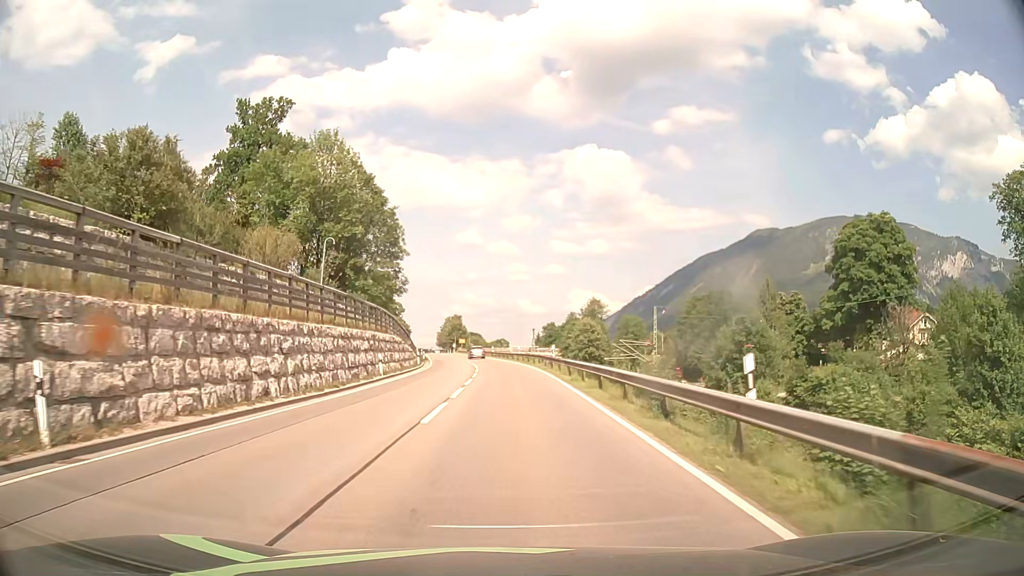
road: primary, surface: asphalt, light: Day
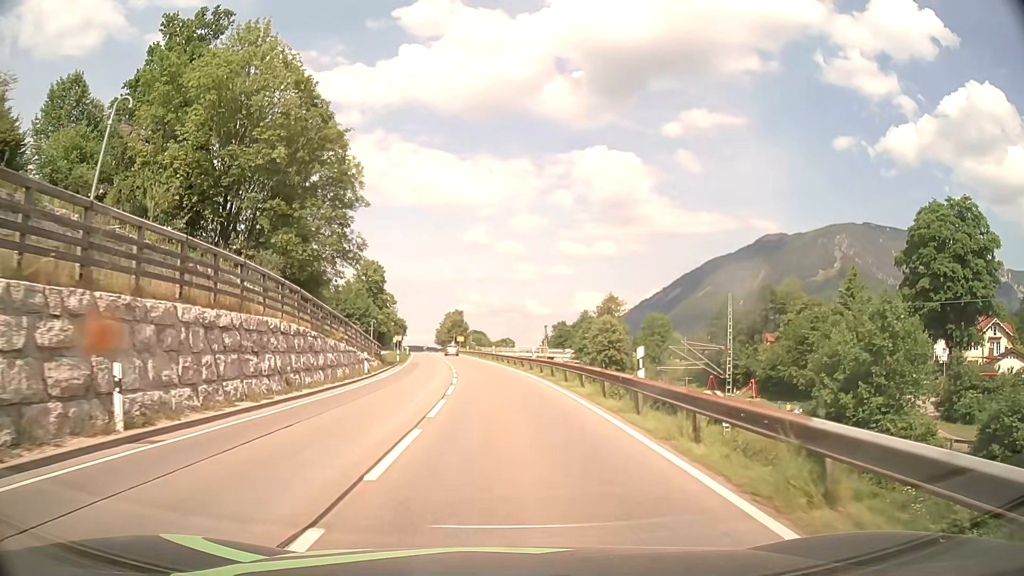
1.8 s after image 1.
(0.0, +22.9) m; -1°
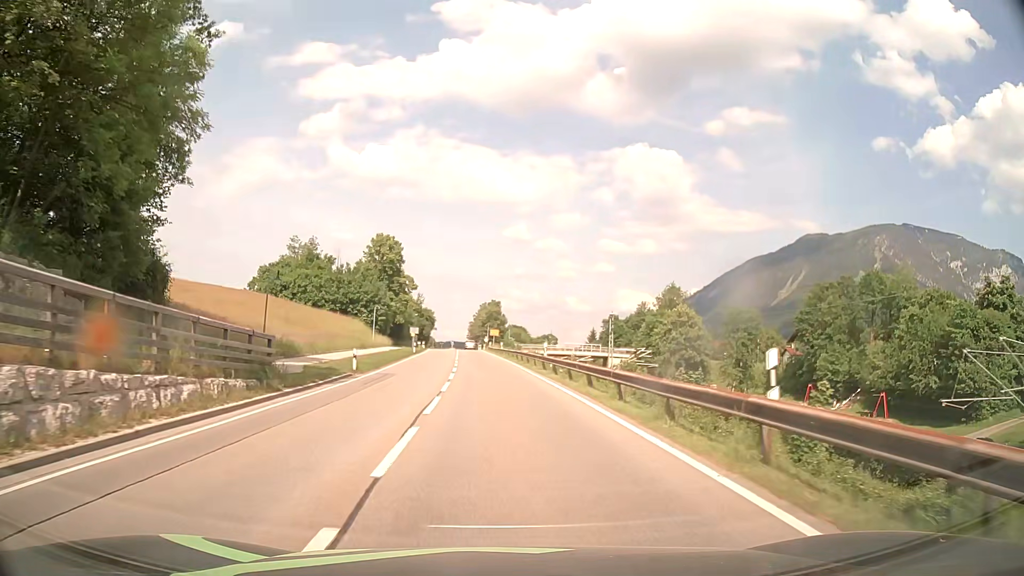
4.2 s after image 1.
(-0.9, +30.0) m; -3°
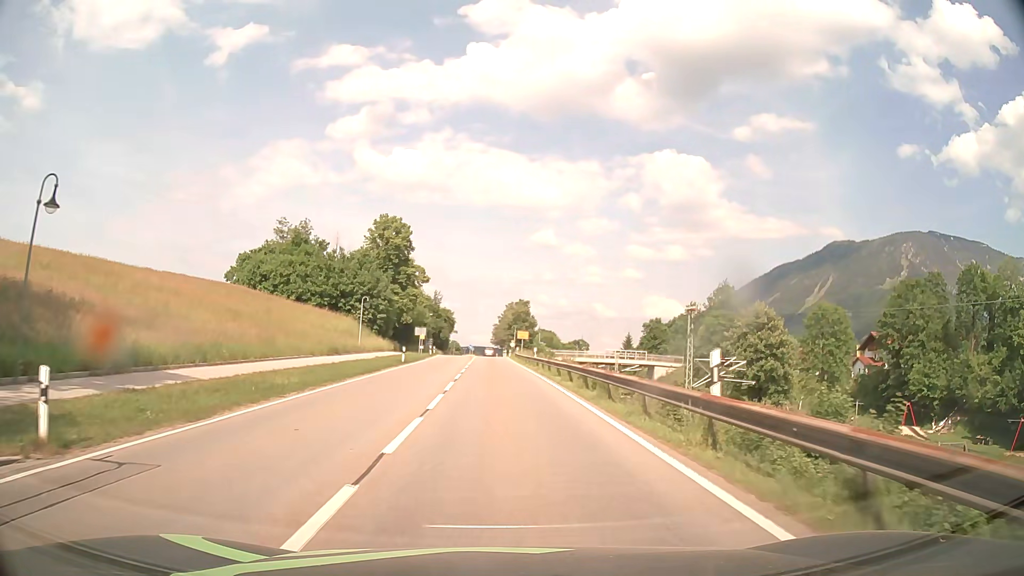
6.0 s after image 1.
(-0.4, +22.7) m; -2°
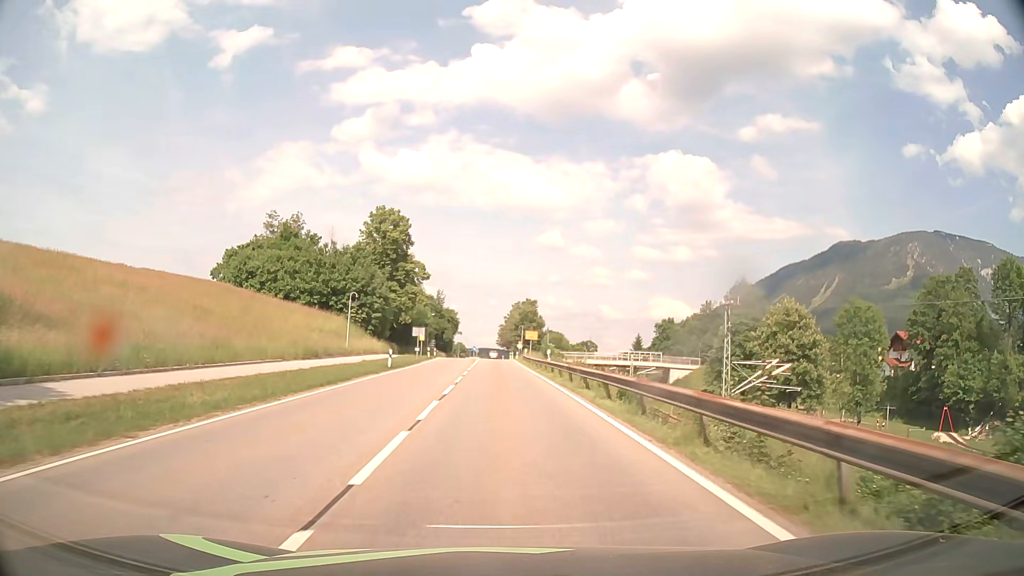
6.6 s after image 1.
(0.0, +7.6) m; 0°
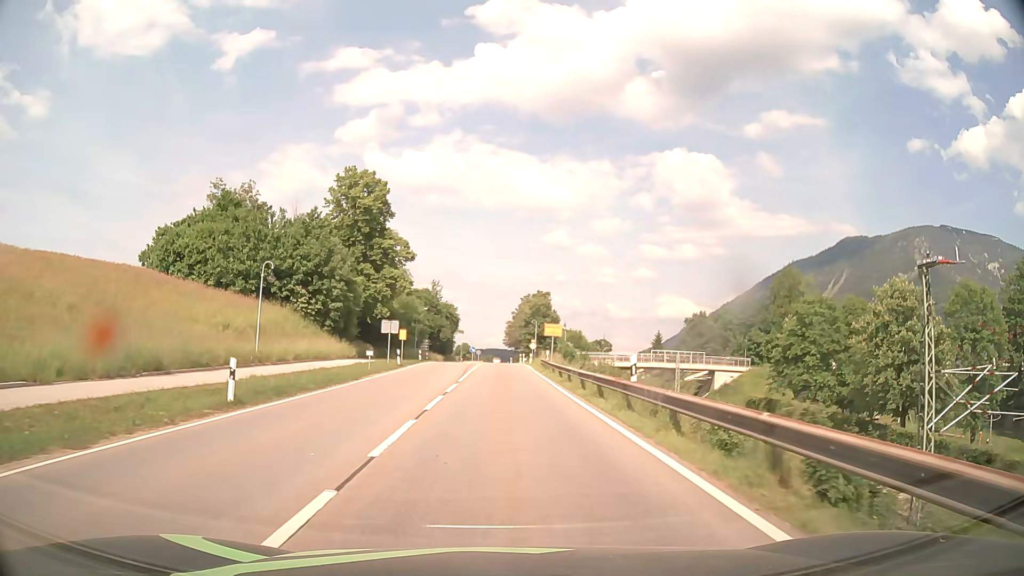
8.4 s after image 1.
(-0.2, +22.8) m; -1°
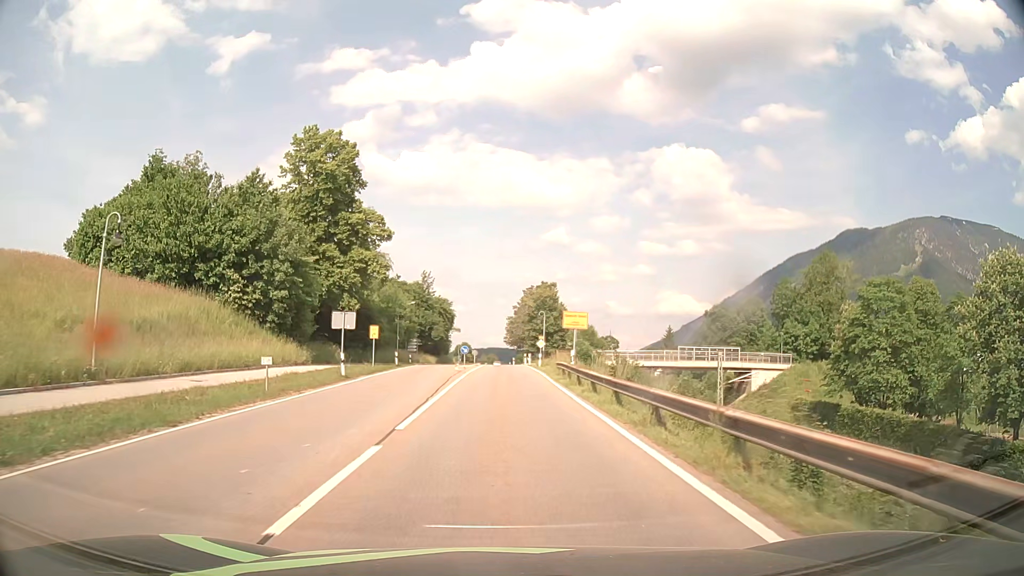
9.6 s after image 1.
(0.0, +15.2) m; 0°
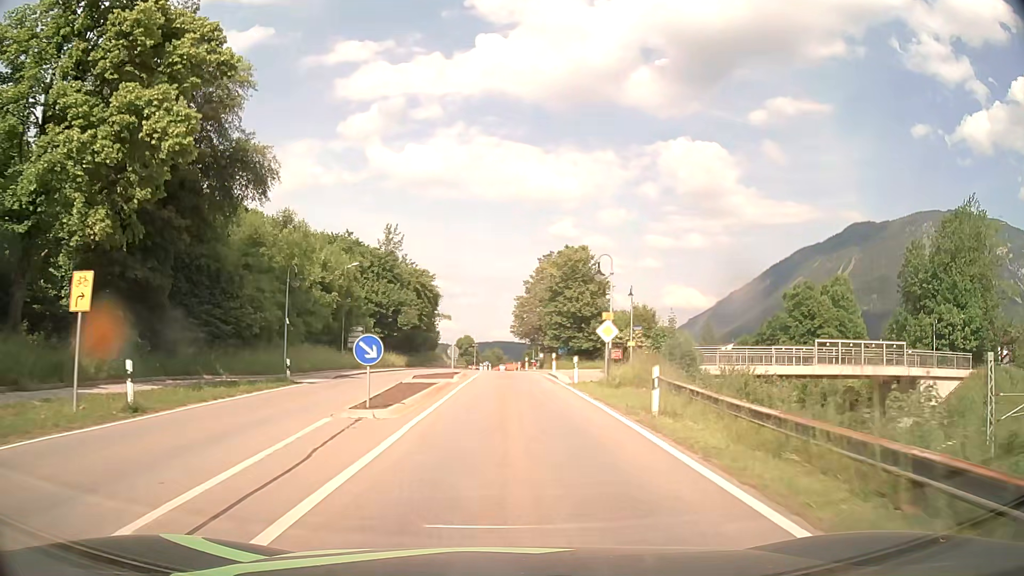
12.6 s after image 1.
(-0.3, +38.1) m; -1°
(0, +10) (0, +20) (0, +30) (0, +40) (0, +50) (0, +60) (0, +70) (-1, +80) (0, +90) (0, +100) m
